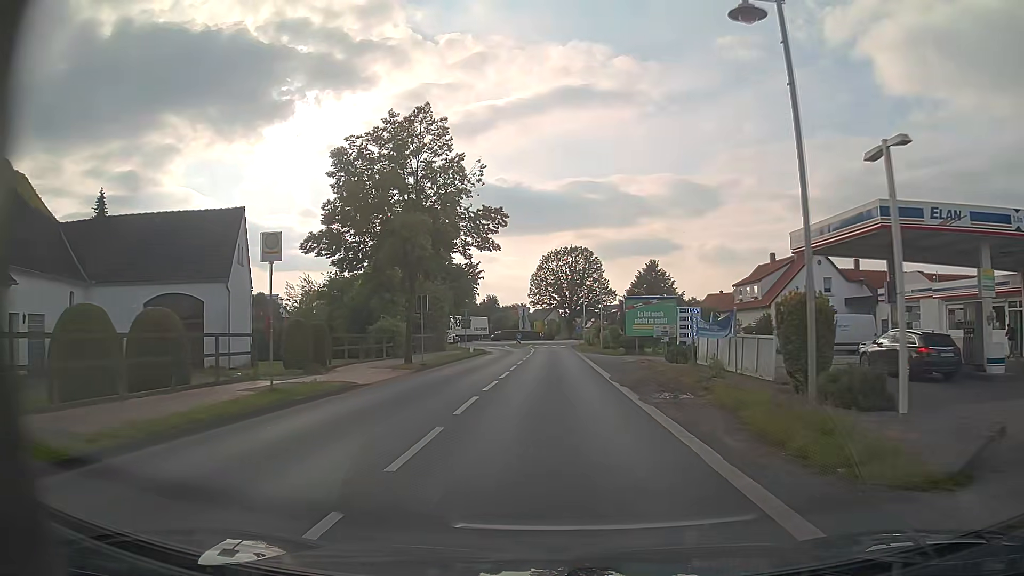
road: primary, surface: asphalt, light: Day
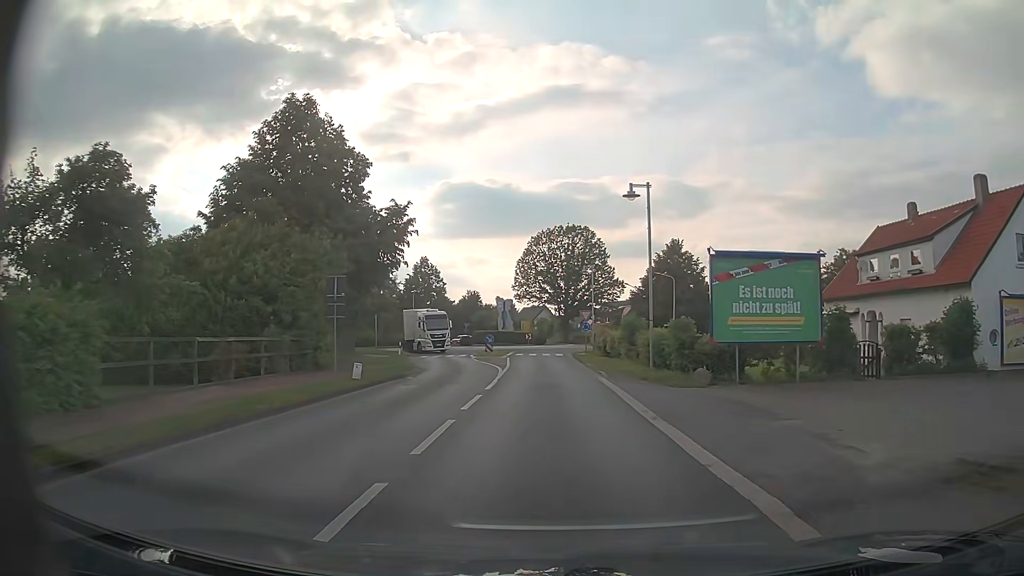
(+0.1, +26.3) m; +1°
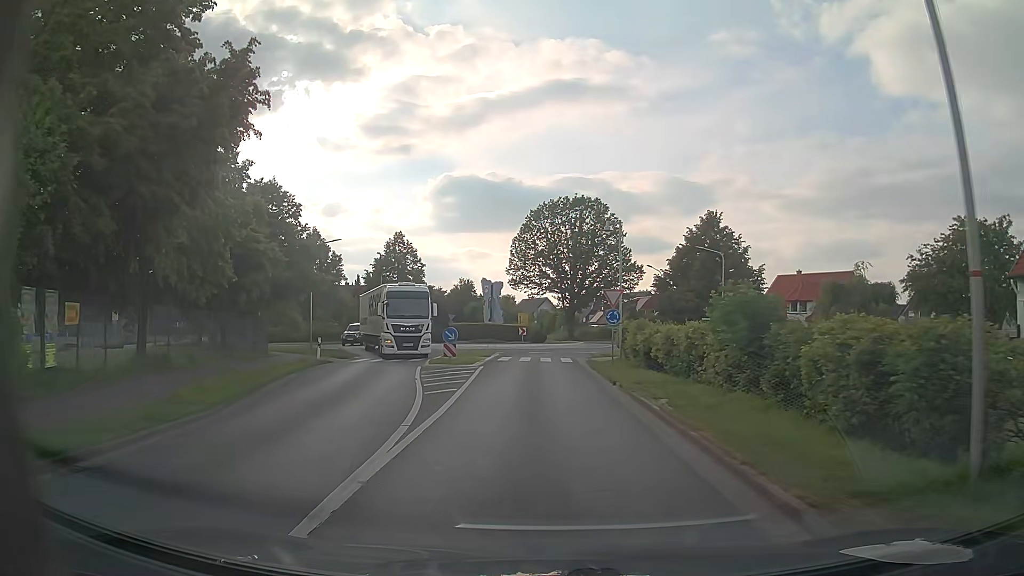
(0.0, +17.8) m; 0°
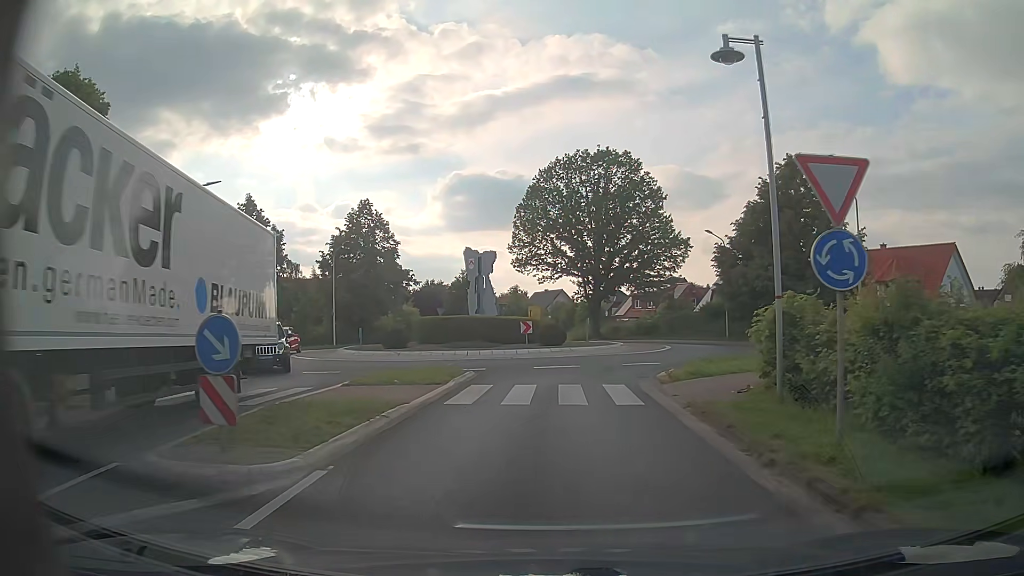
(-0.1, +19.6) m; -1°
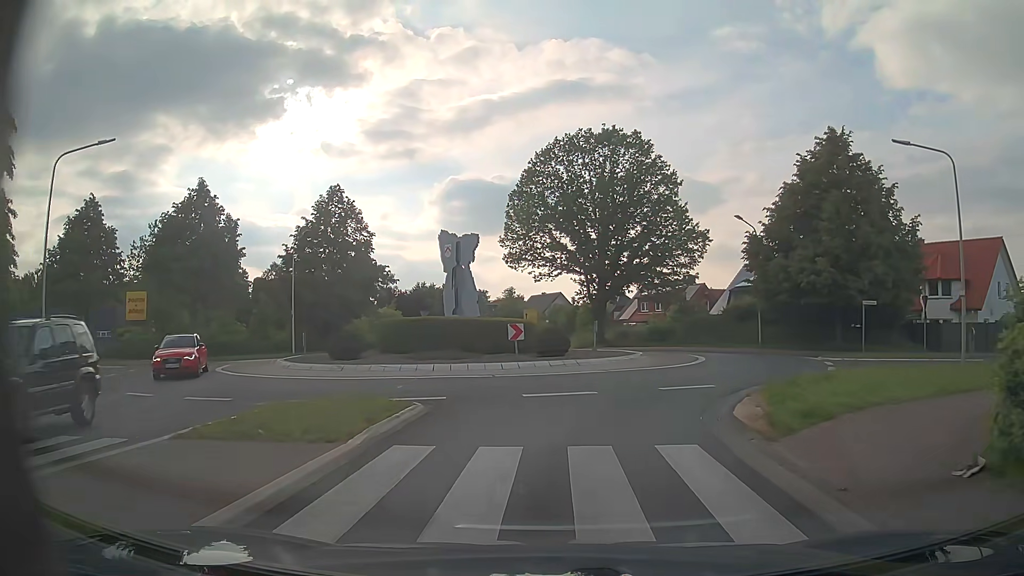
(0.0, +7.9) m; 0°
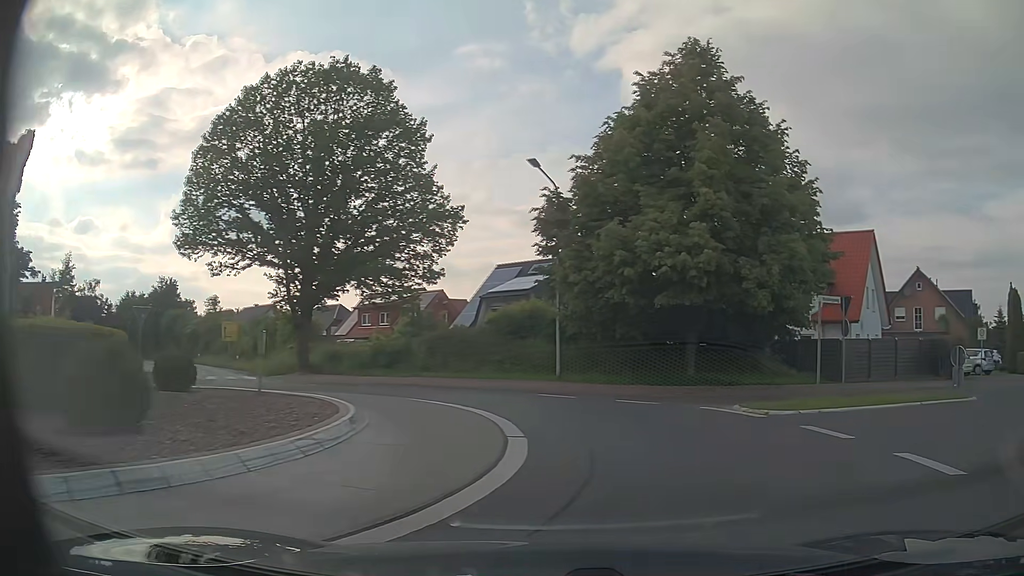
(+1.5, +16.1) m; +22°
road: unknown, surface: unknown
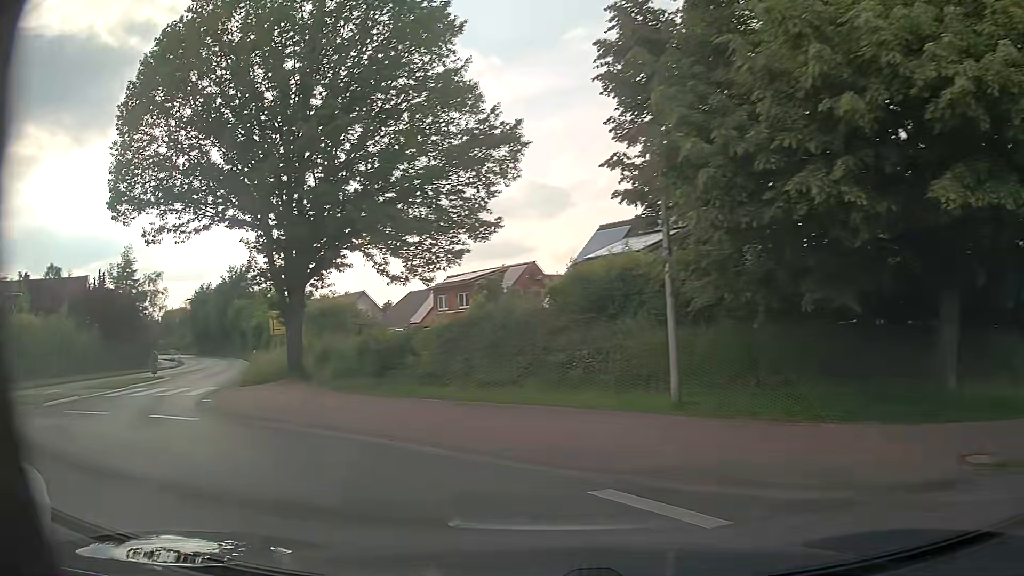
(+1.5, +13.3) m; -7°
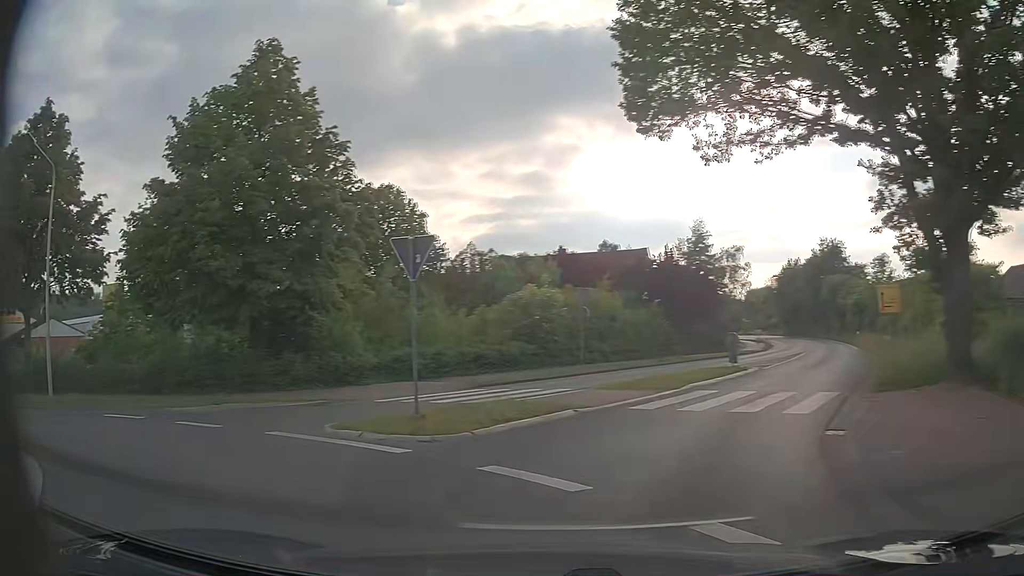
(-3.8, +8.7) m; -49°
